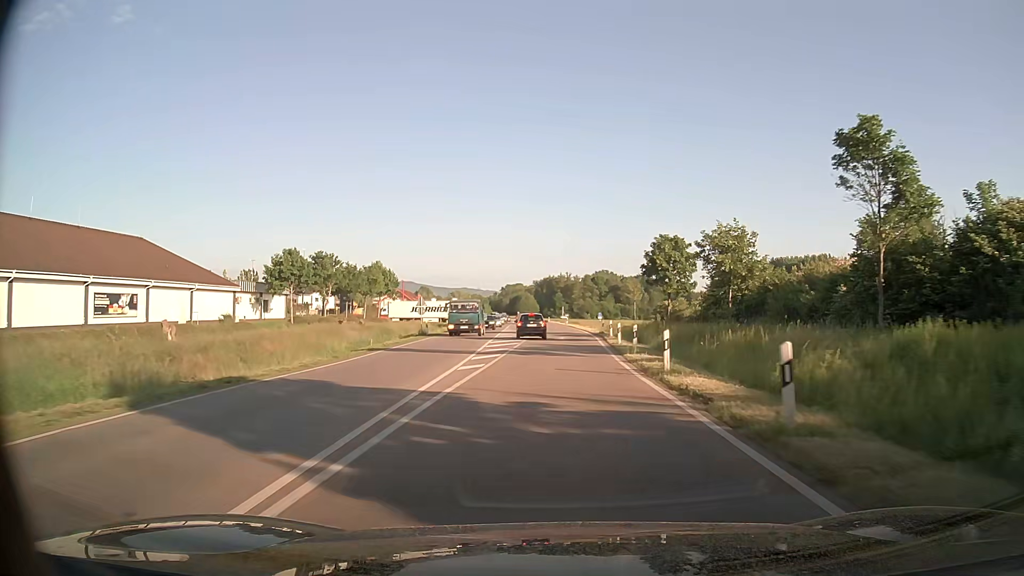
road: primary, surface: asphalt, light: Day
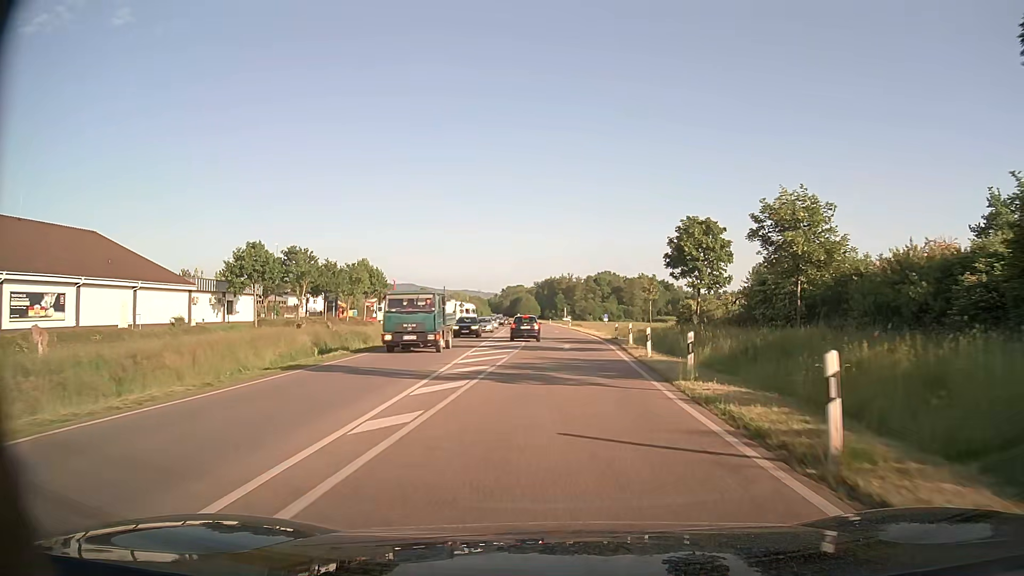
(0.0, +9.2) m; 0°
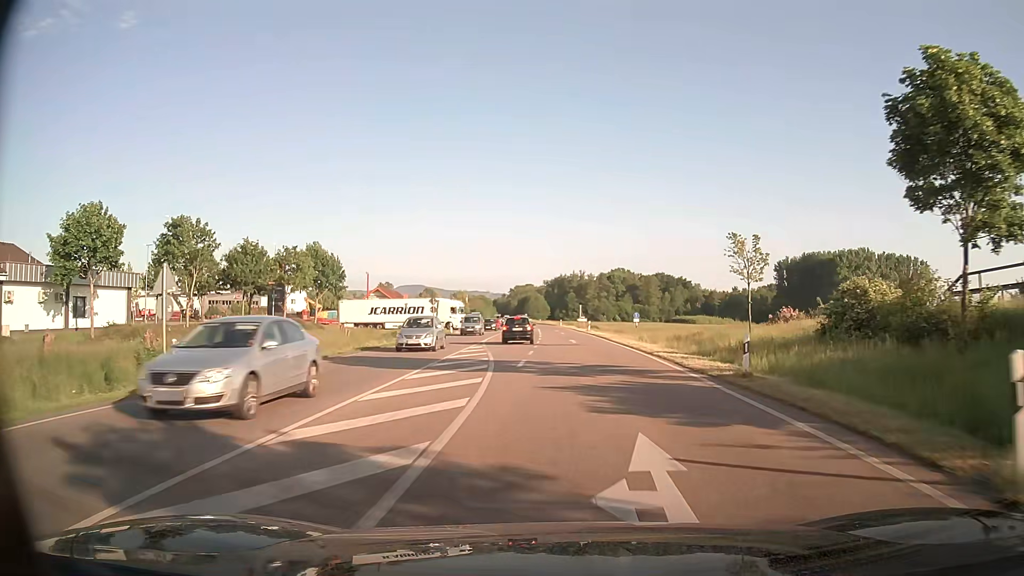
(-0.2, +25.4) m; -1°
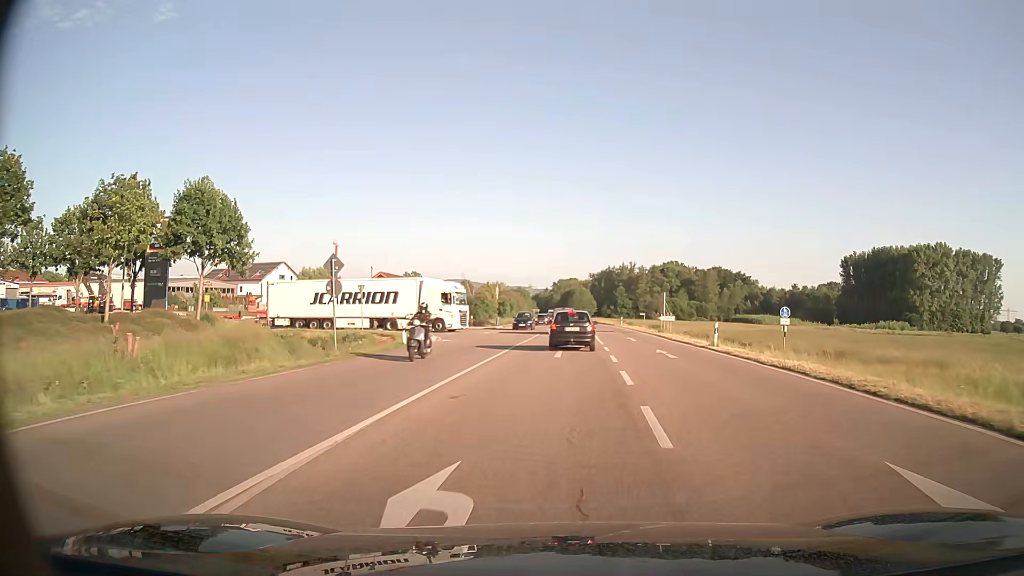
(-1.6, +35.4) m; -3°
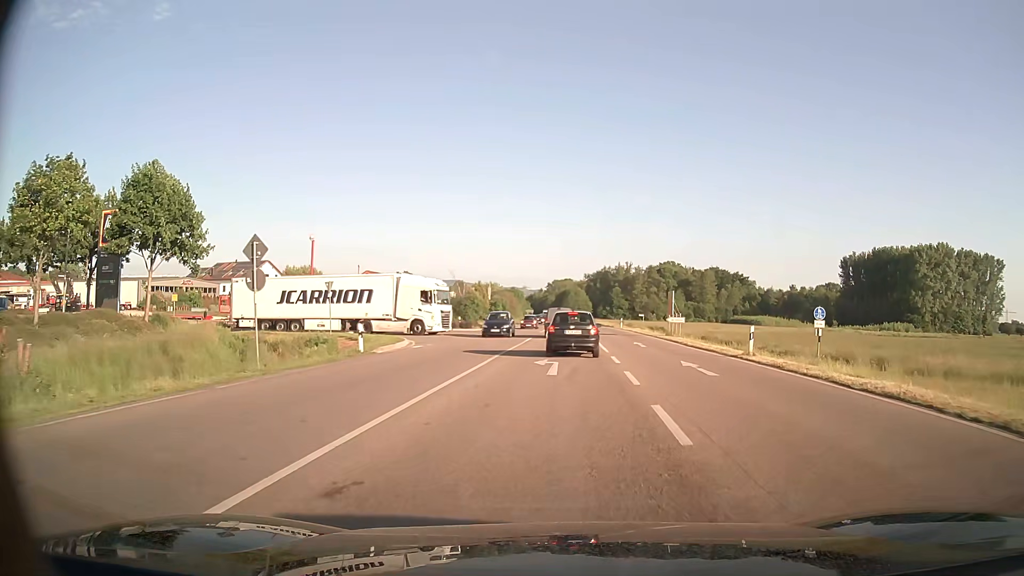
(0.0, +5.7) m; 0°
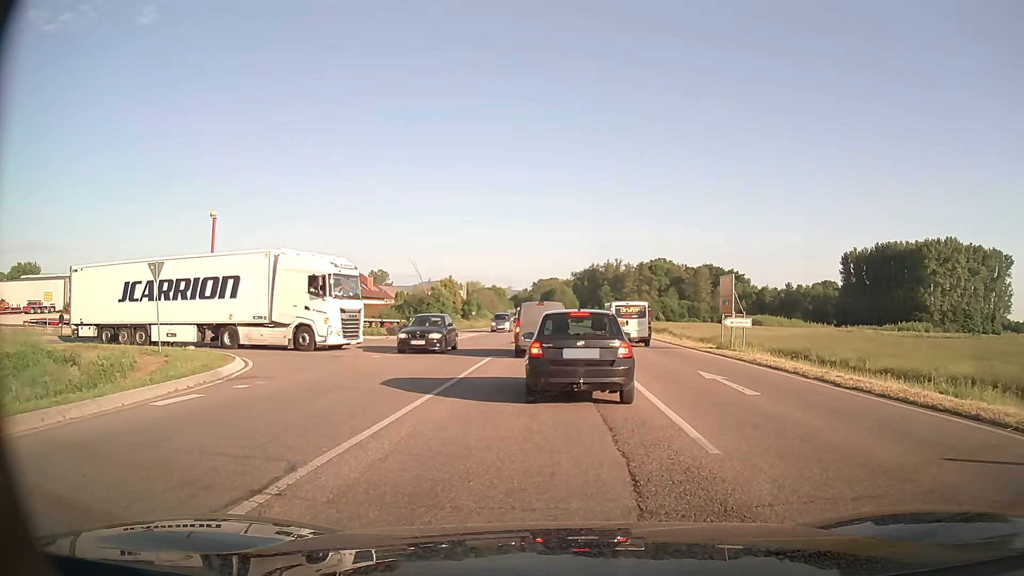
(+0.2, +17.5) m; +1°
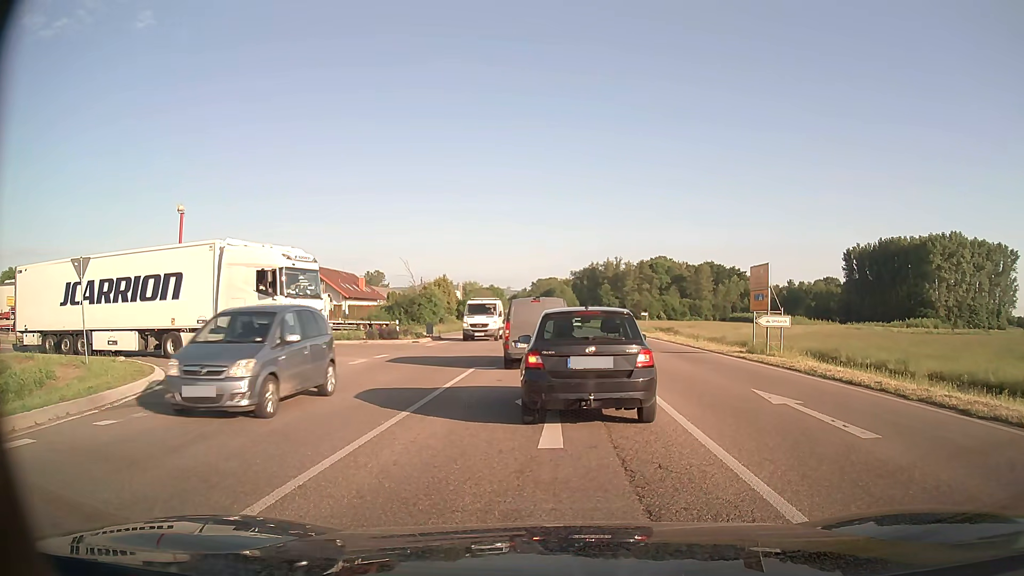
(0.0, +4.4) m; 0°
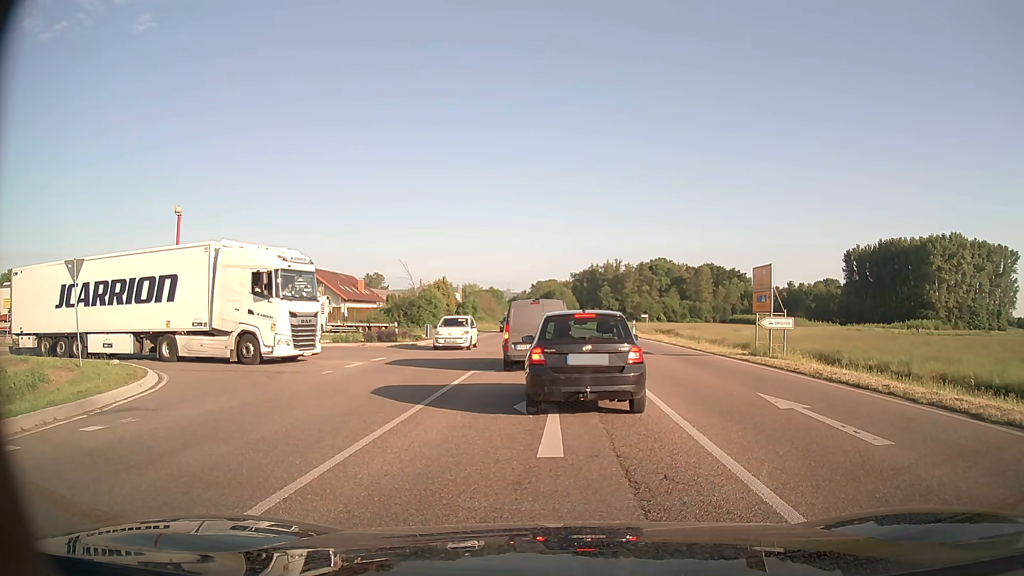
(0.0, +0.4) m; 0°
(0, +10) (0, +20) (-4, +29) (-13, +33) (-23, +32) (-33, +31) (-43, +29) (-53, +28) (-63, +26) (-73, +24) m
